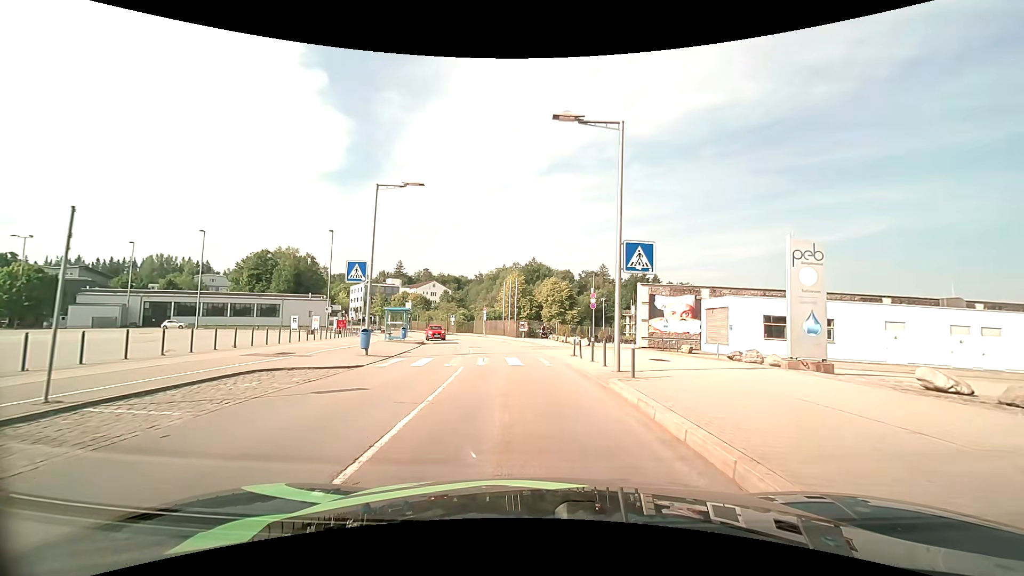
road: residential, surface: asphalt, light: Day
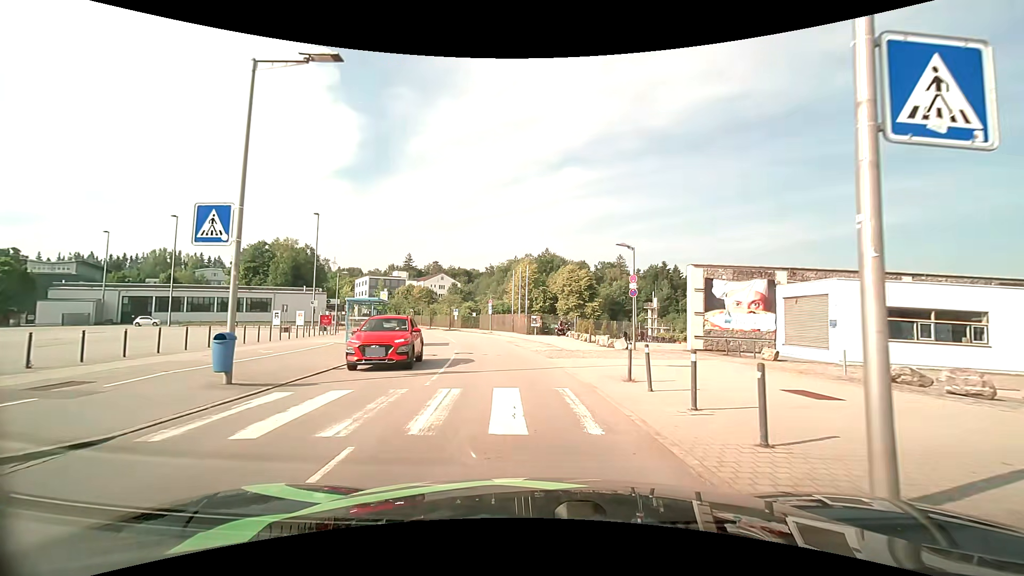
(-0.1, +10.0) m; -1°
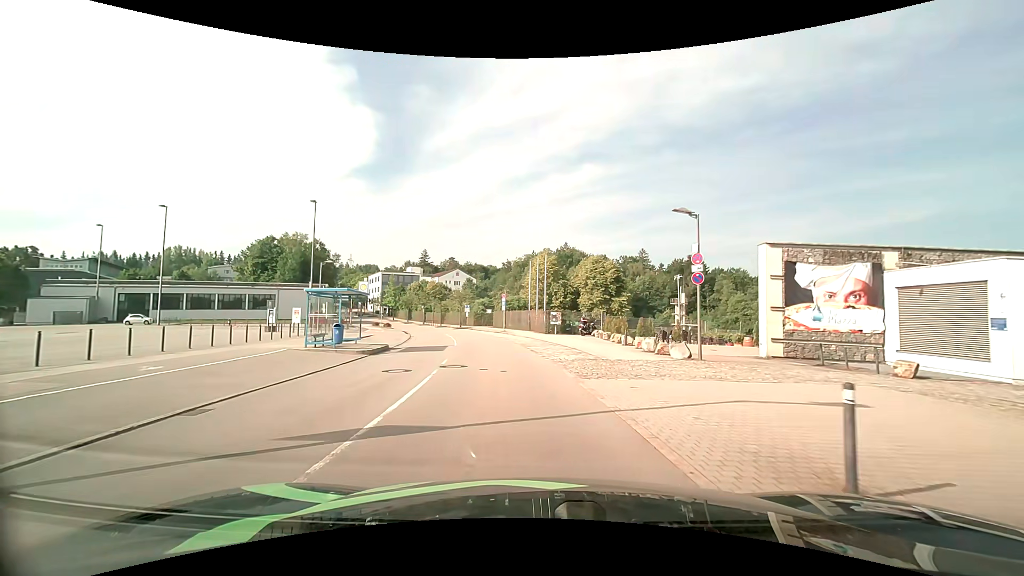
(-0.1, +7.1) m; -2°
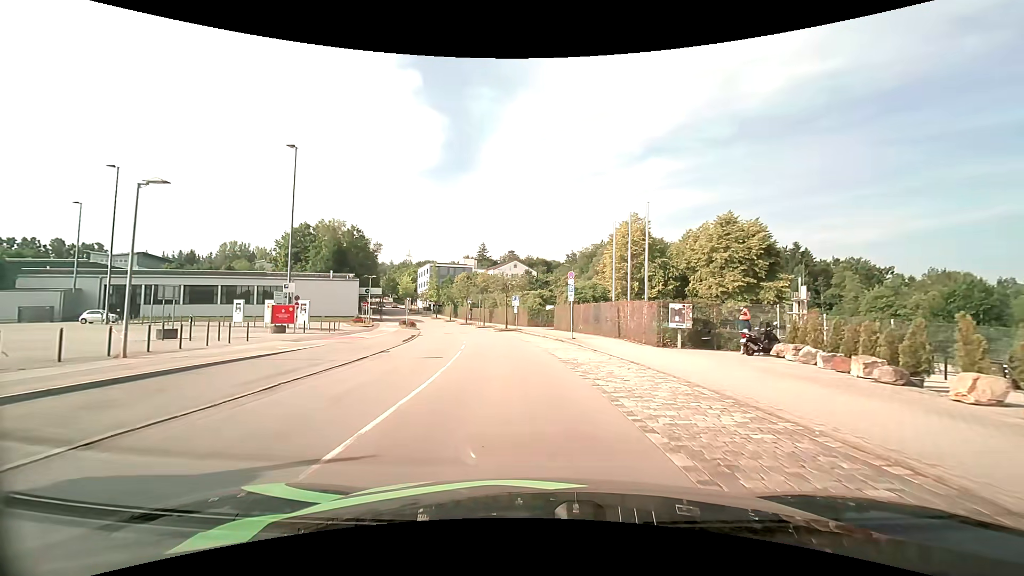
(-1.5, +22.2) m; -8°
(0, +10) (-1, +20) (-2, +30) (-4, +40) (-6, +50) (-9, +59) (-11, +69) (-15, +78) (-18, +88) (-21, +97) m
